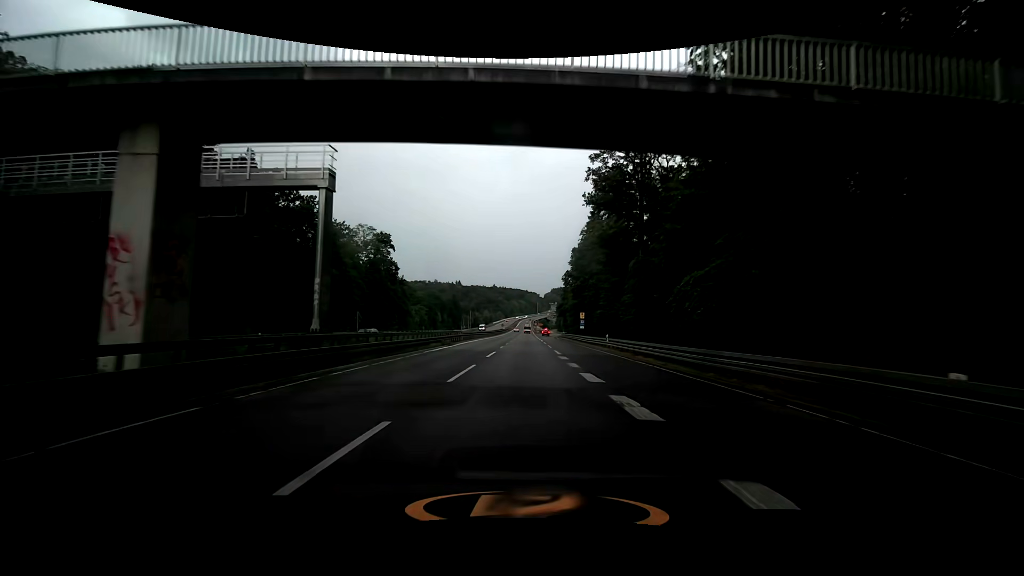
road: trunk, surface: asphalt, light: Day
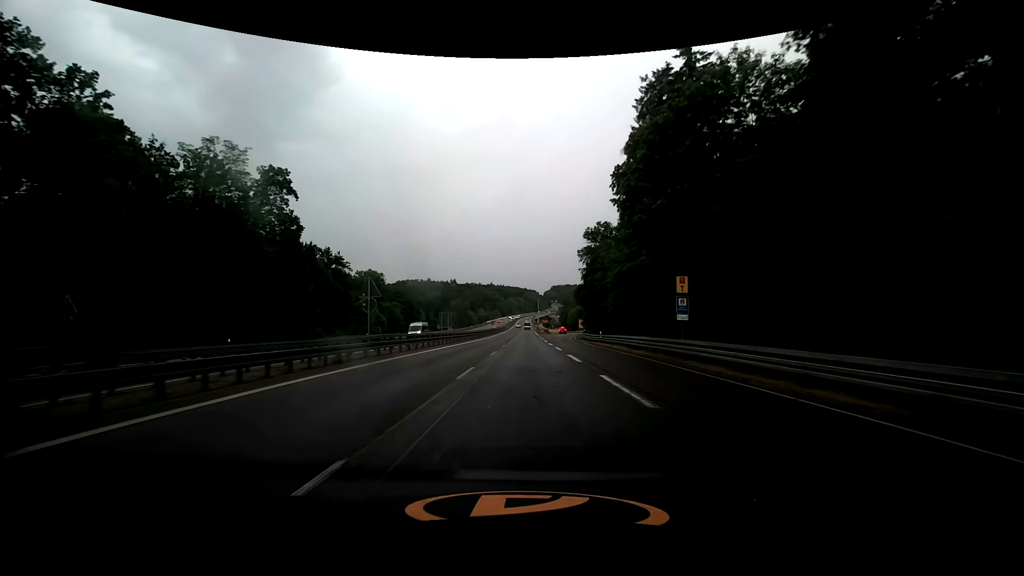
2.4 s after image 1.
(+1.3, +47.1) m; +2°
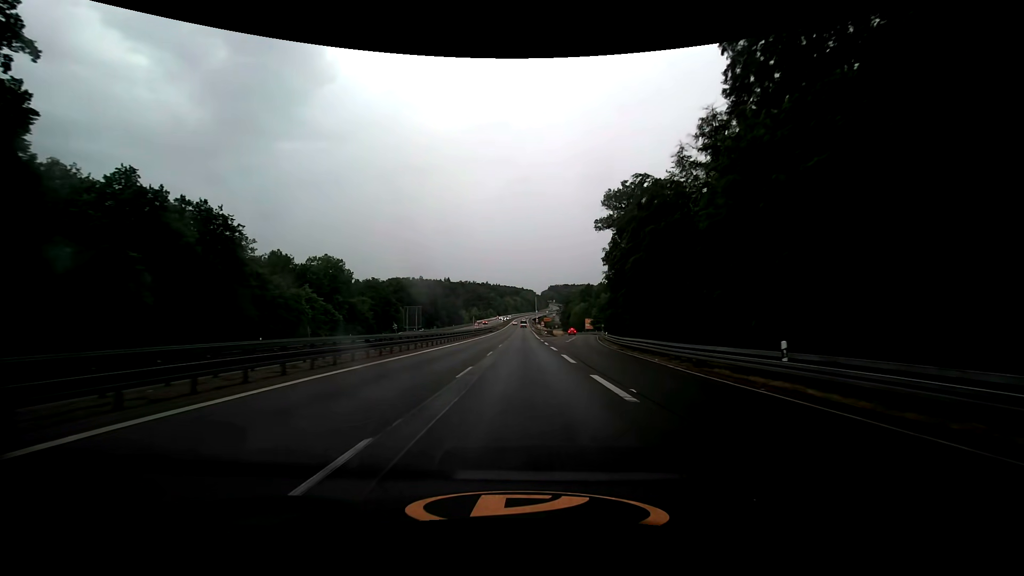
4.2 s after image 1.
(-0.2, +35.2) m; 0°
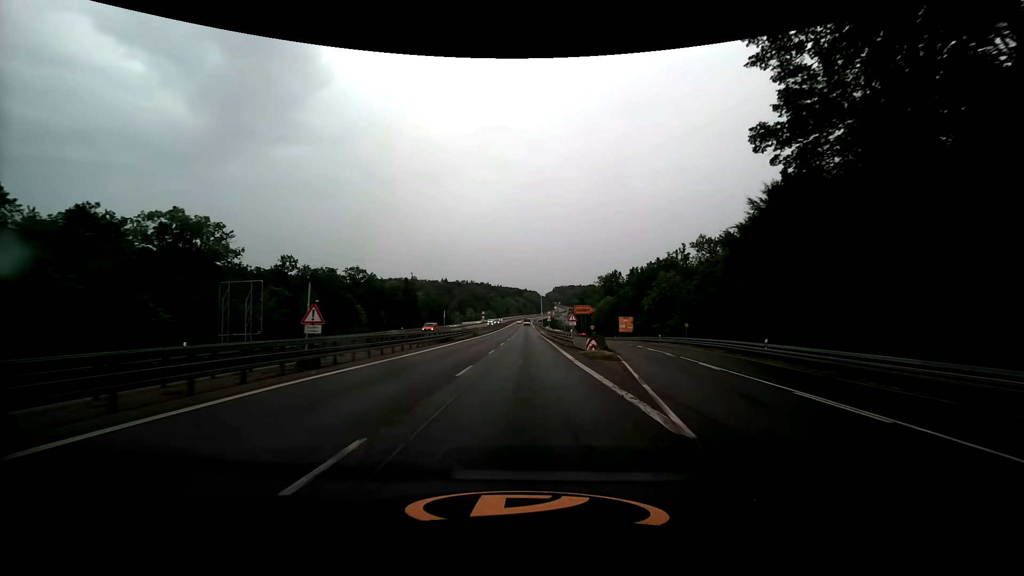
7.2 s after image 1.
(-0.2, +60.7) m; 0°
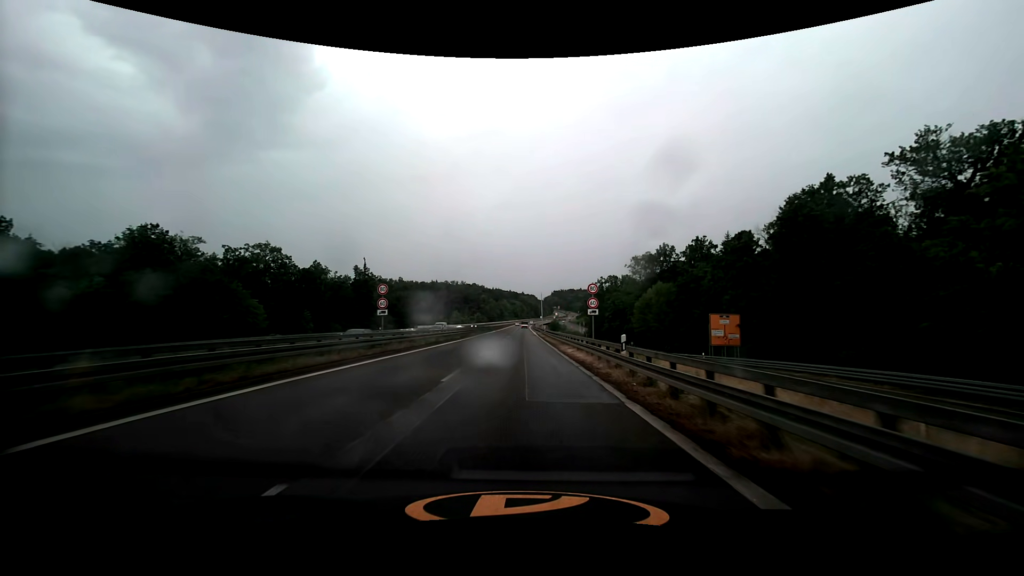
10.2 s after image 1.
(+0.2, +62.6) m; 0°
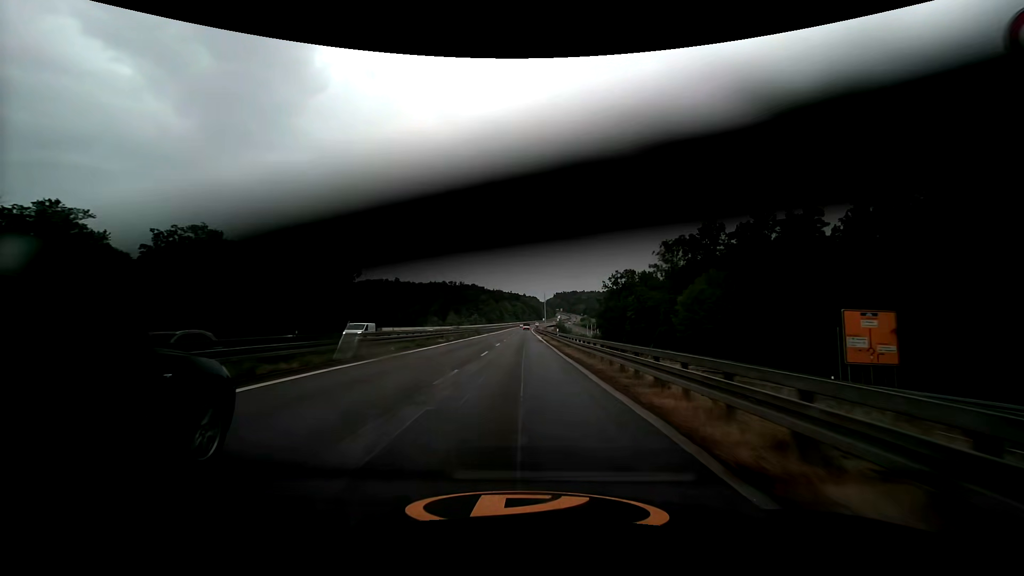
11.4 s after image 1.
(0.0, +25.0) m; 0°
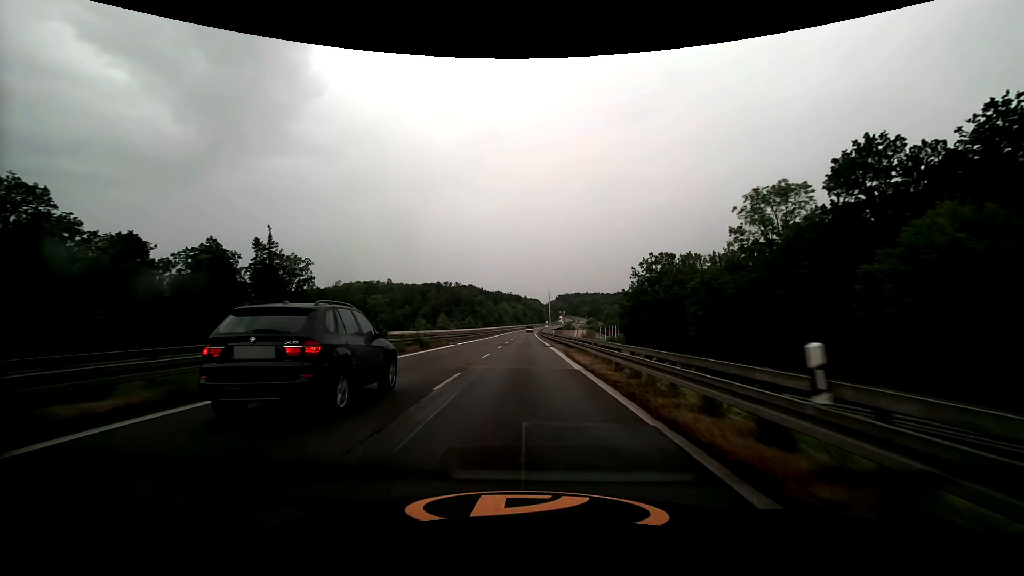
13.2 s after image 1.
(-0.1, +37.3) m; 0°
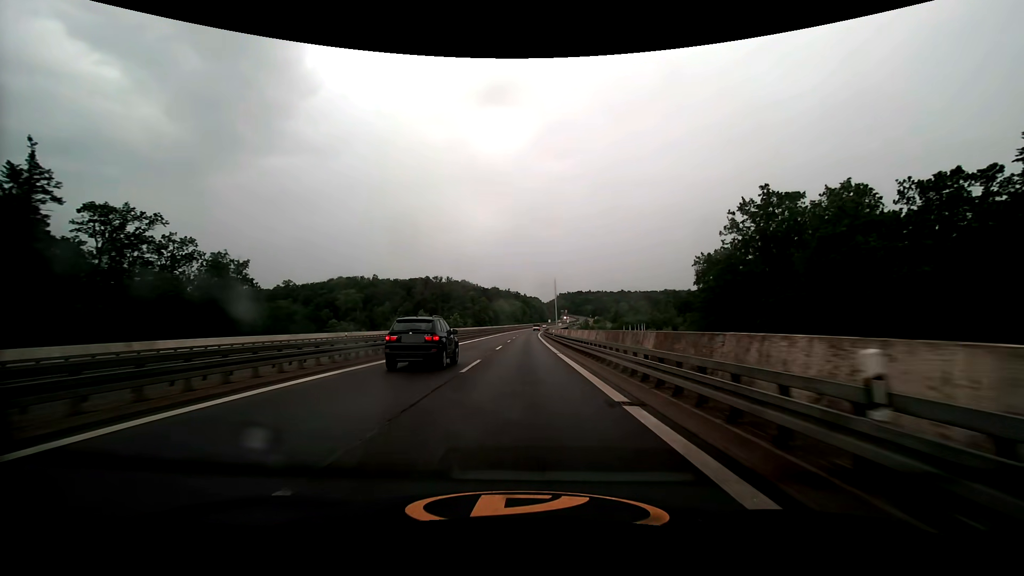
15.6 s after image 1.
(+0.1, +49.3) m; 0°
(0, +10) (0, +20) (0, +30) (0, +40) (0, +50) (0, +60) (0, +70) (0, +80) (+1, +90) (+1, +100) m
